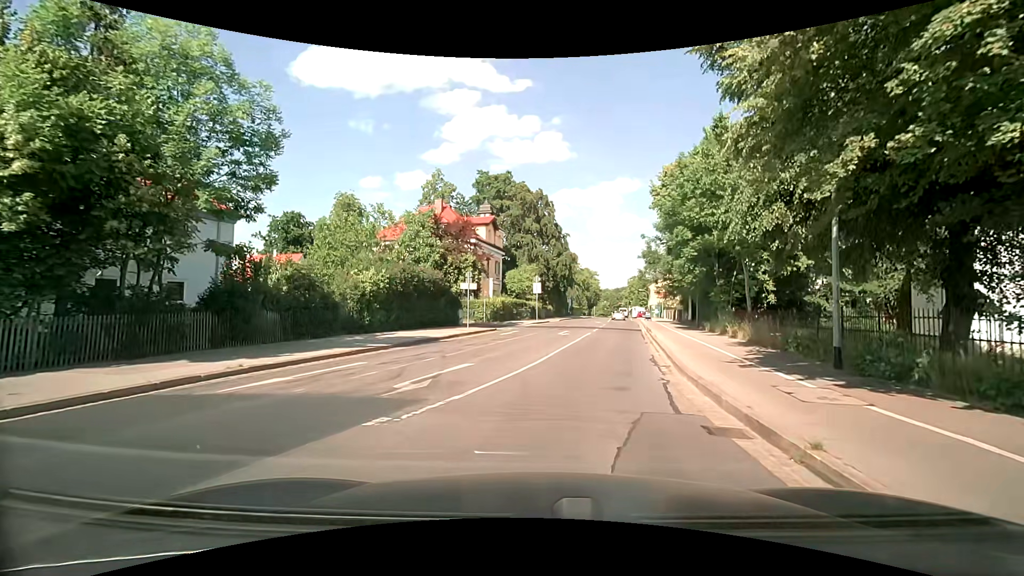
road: secondary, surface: asphalt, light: Day
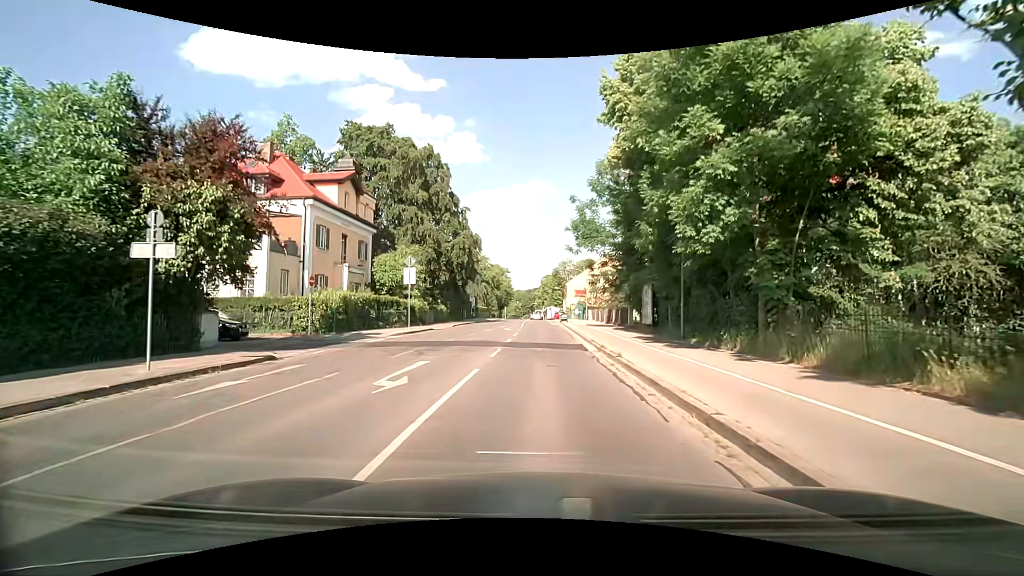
(+2.3, +19.5) m; +10°
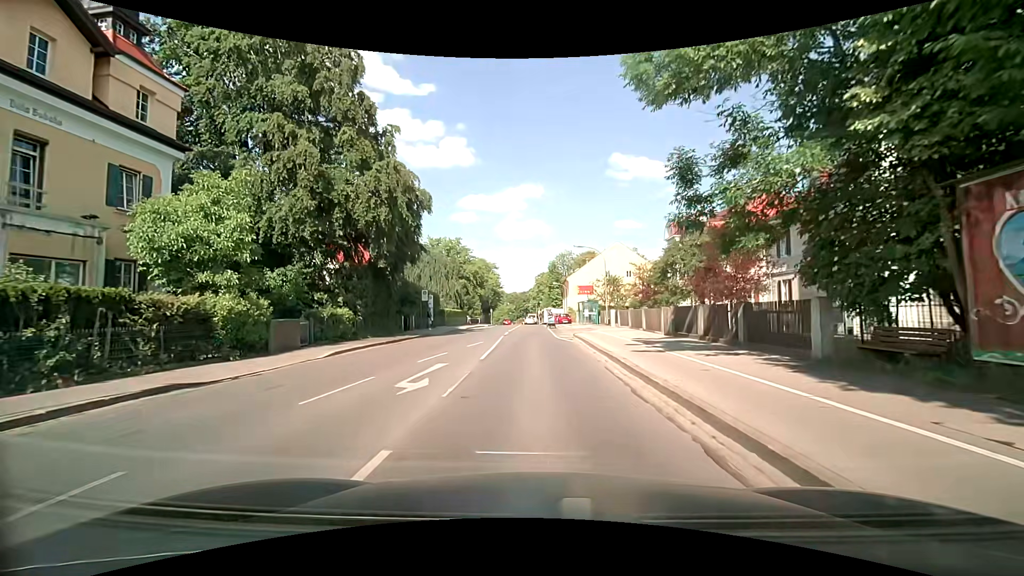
(+0.3, +24.7) m; 0°
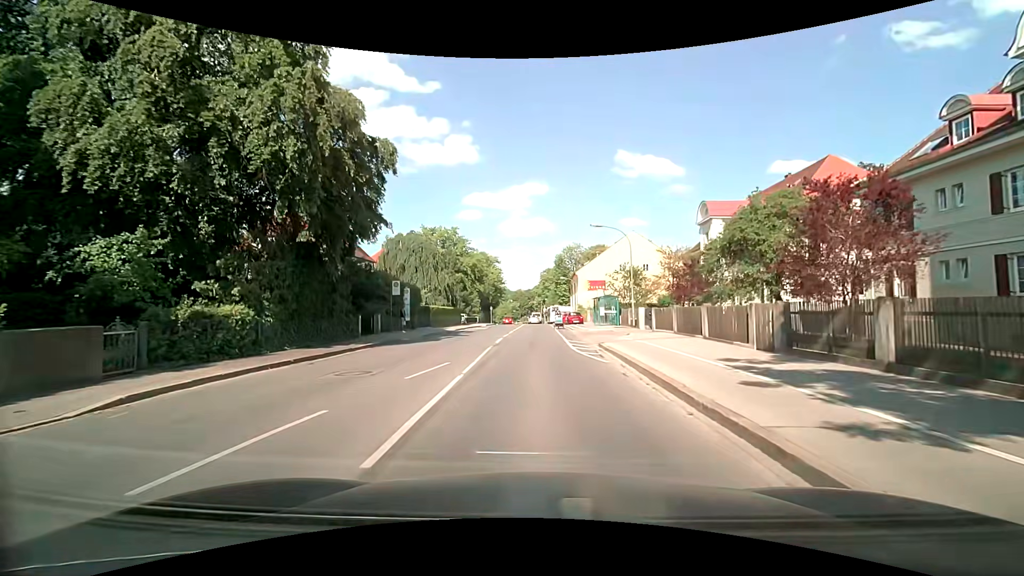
(+0.1, +9.9) m; 0°
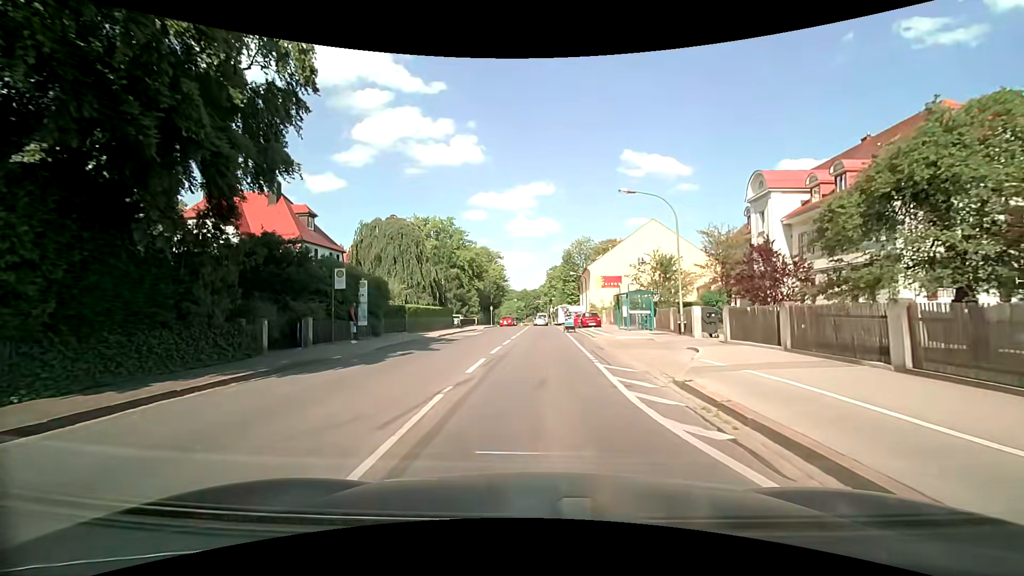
(0.0, +10.0) m; 0°
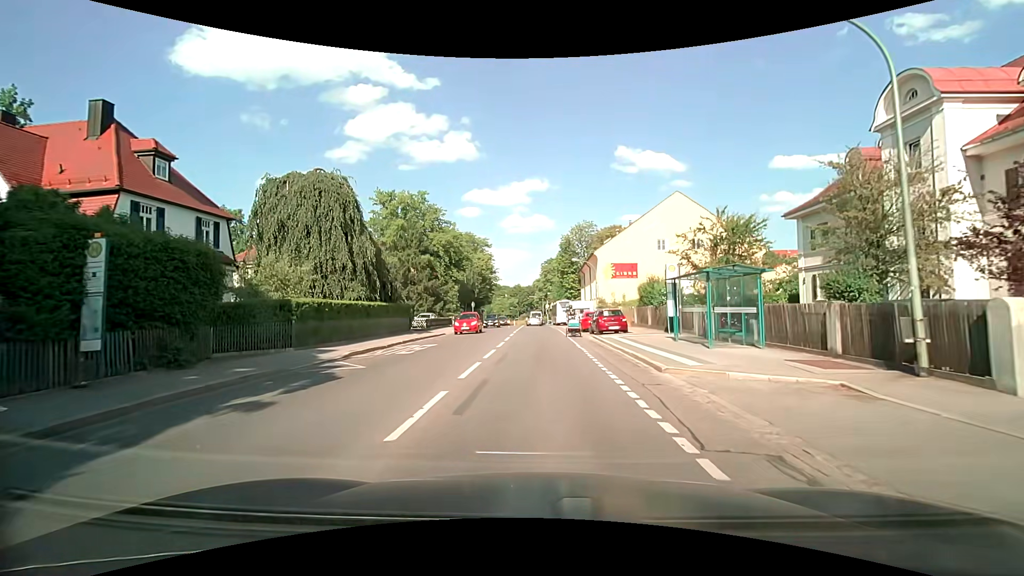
(+0.1, +15.2) m; +1°
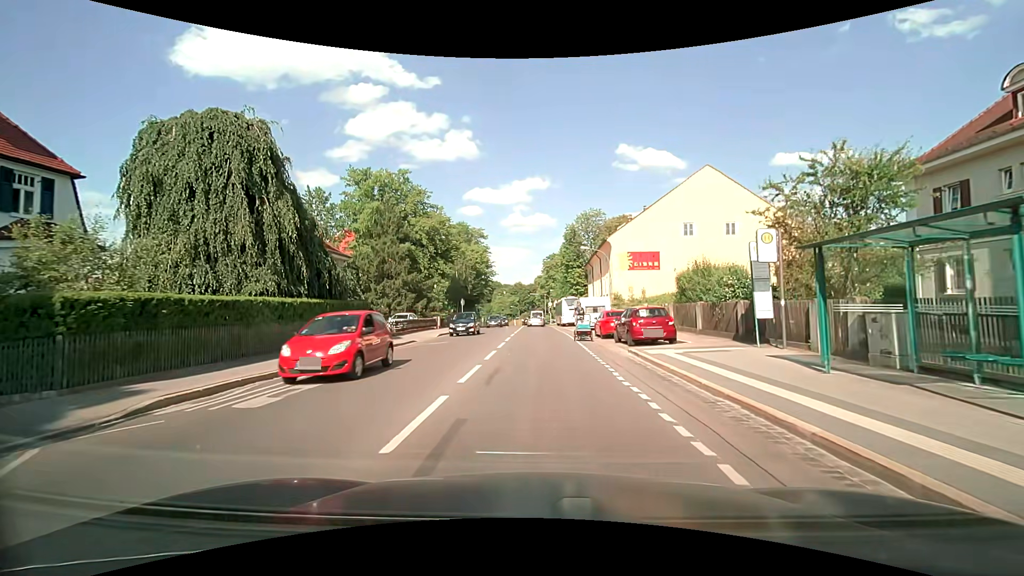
(-0.1, +9.4) m; -2°
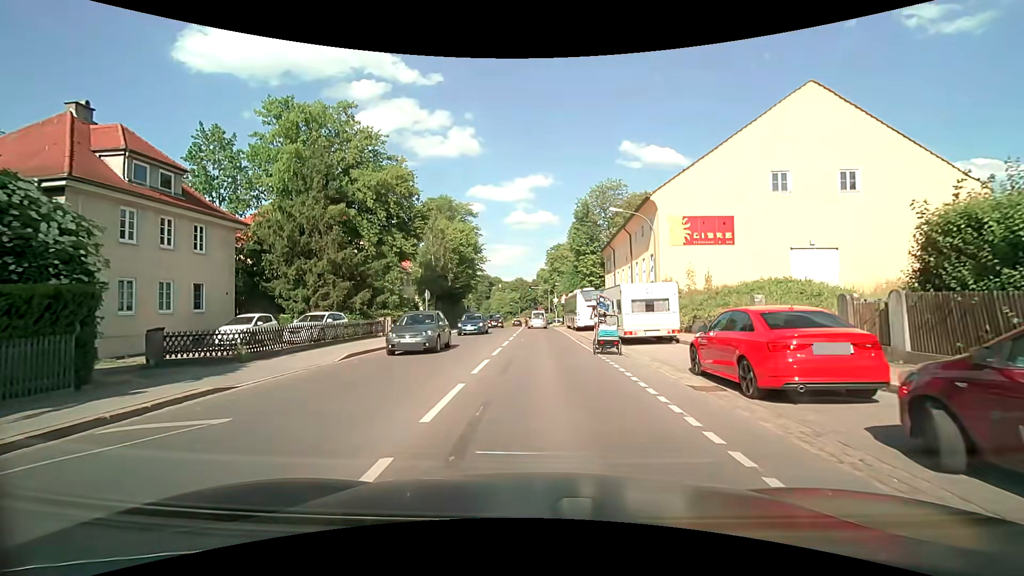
(+0.2, +16.8) m; 0°
